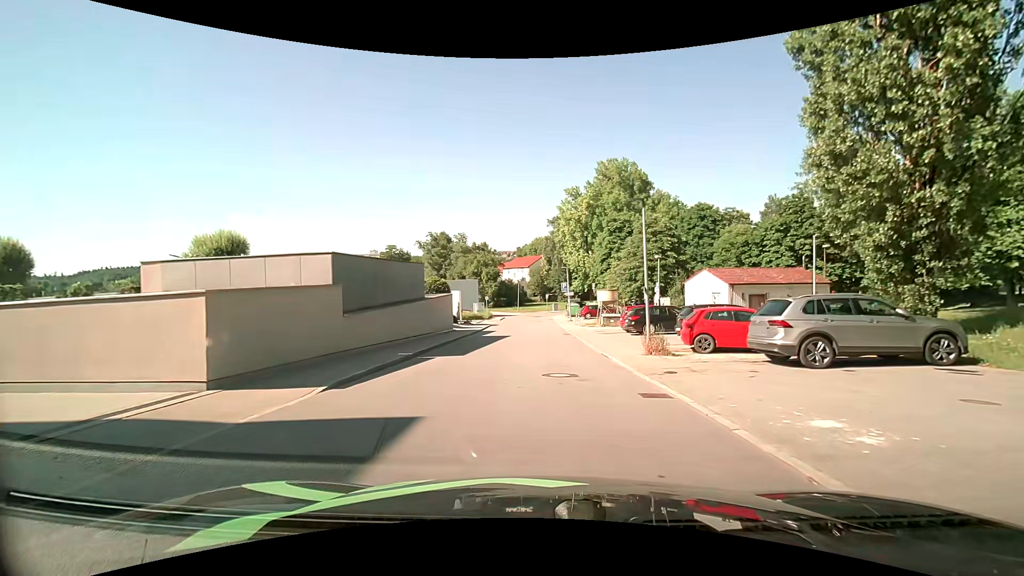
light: Day
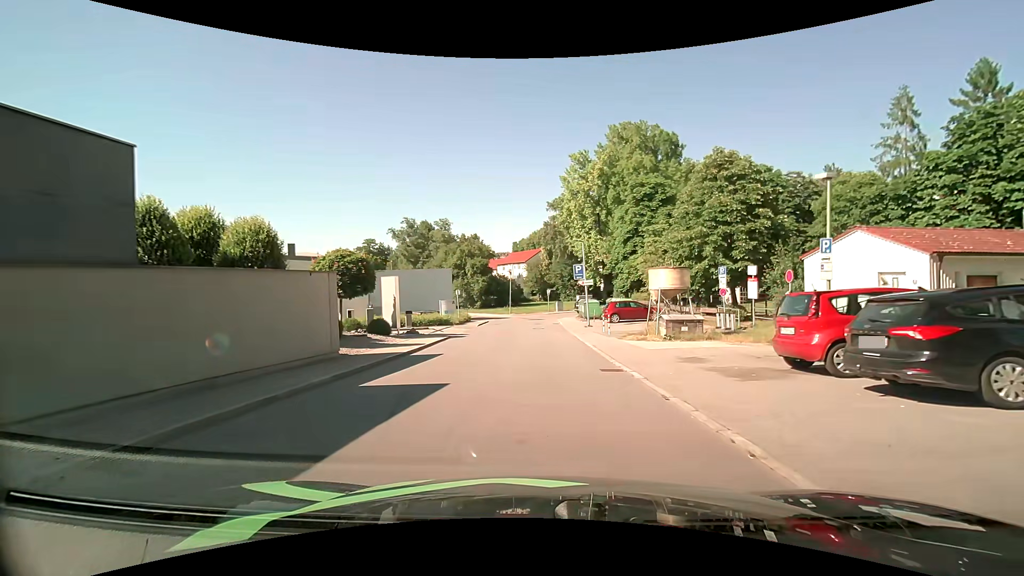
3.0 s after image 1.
(+0.1, +19.4) m; 0°
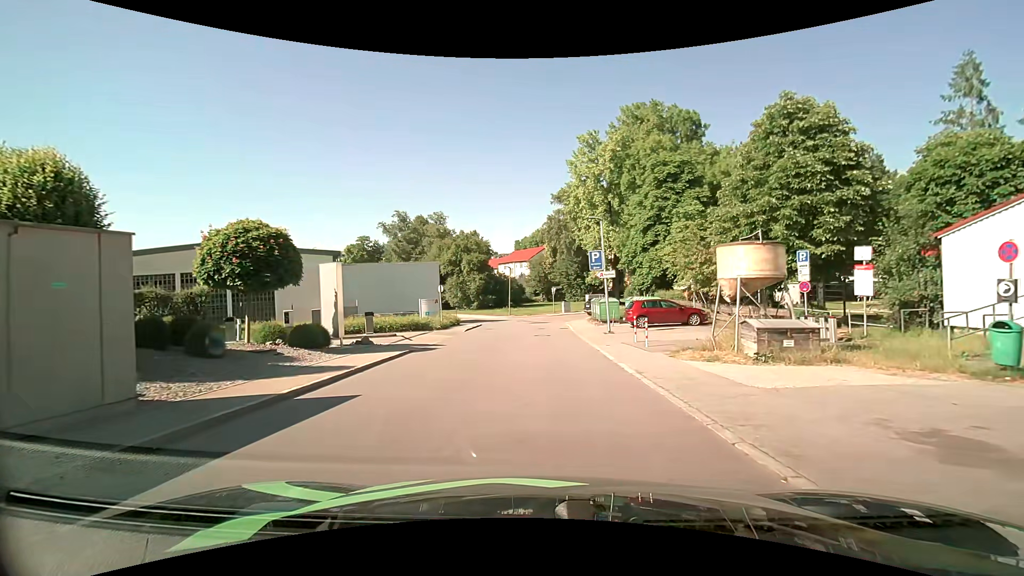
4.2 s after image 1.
(0.0, +7.6) m; 0°
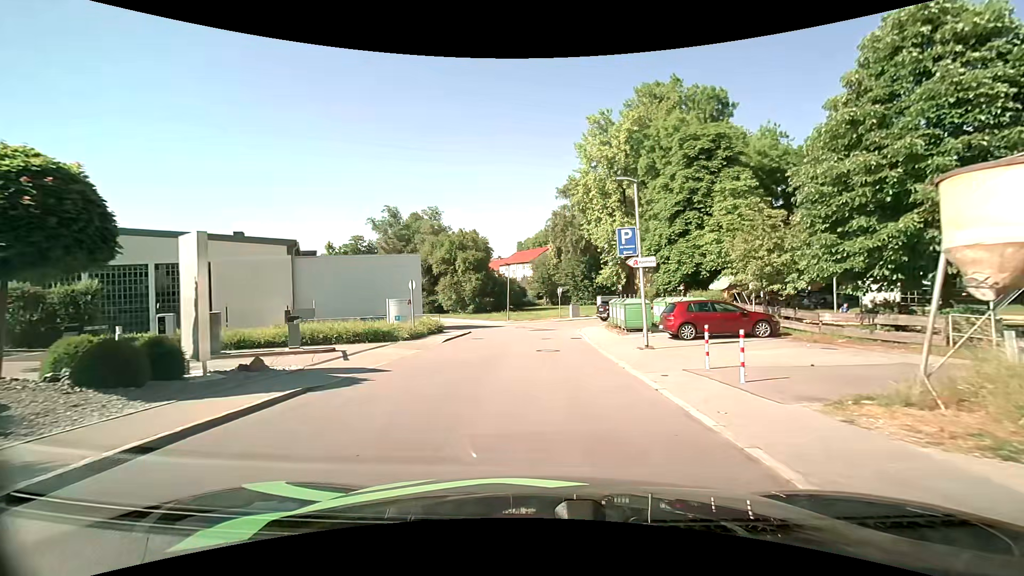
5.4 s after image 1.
(0.0, +7.4) m; 0°
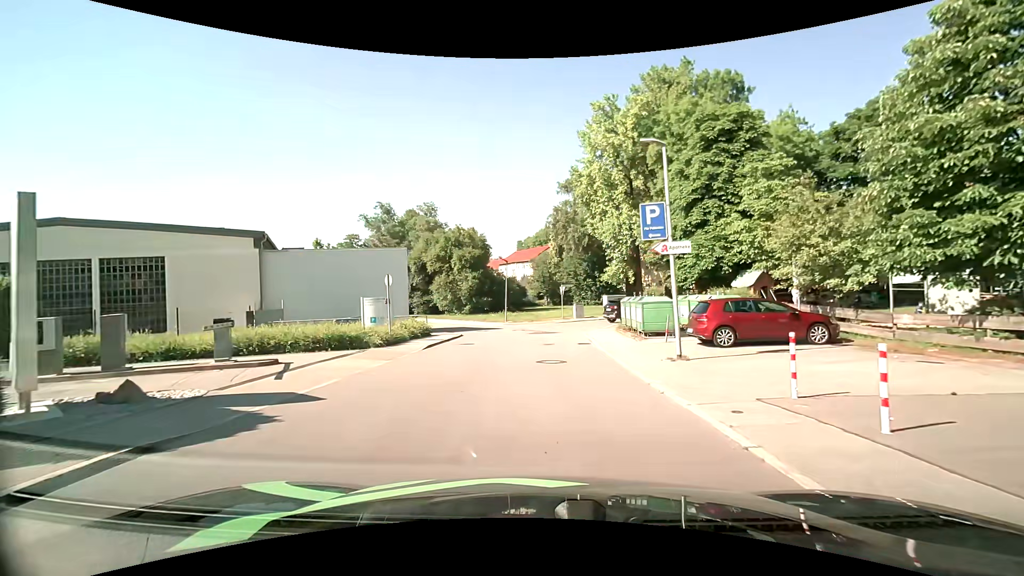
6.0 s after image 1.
(0.0, +3.6) m; -1°
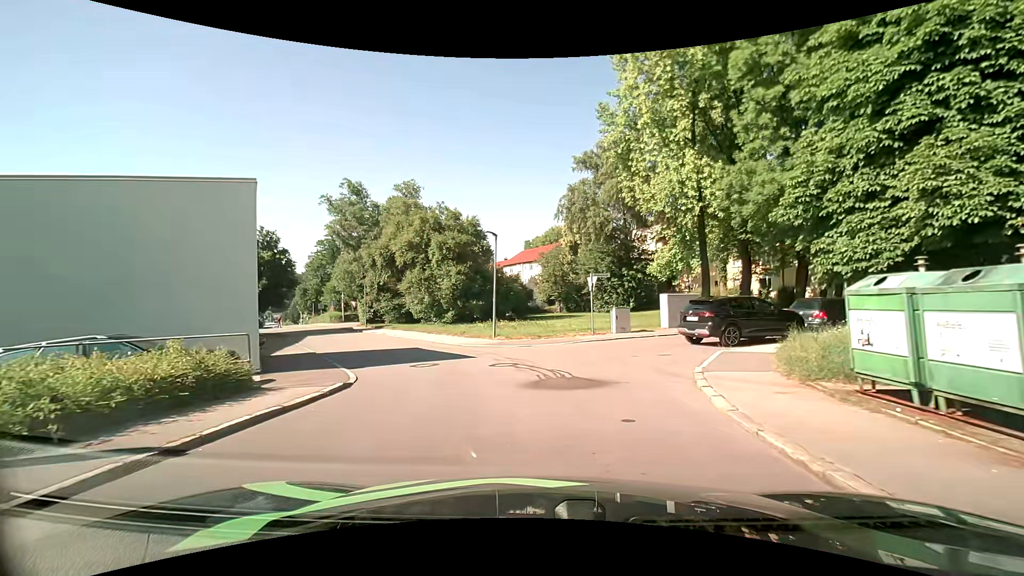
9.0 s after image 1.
(+0.1, +16.6) m; -1°
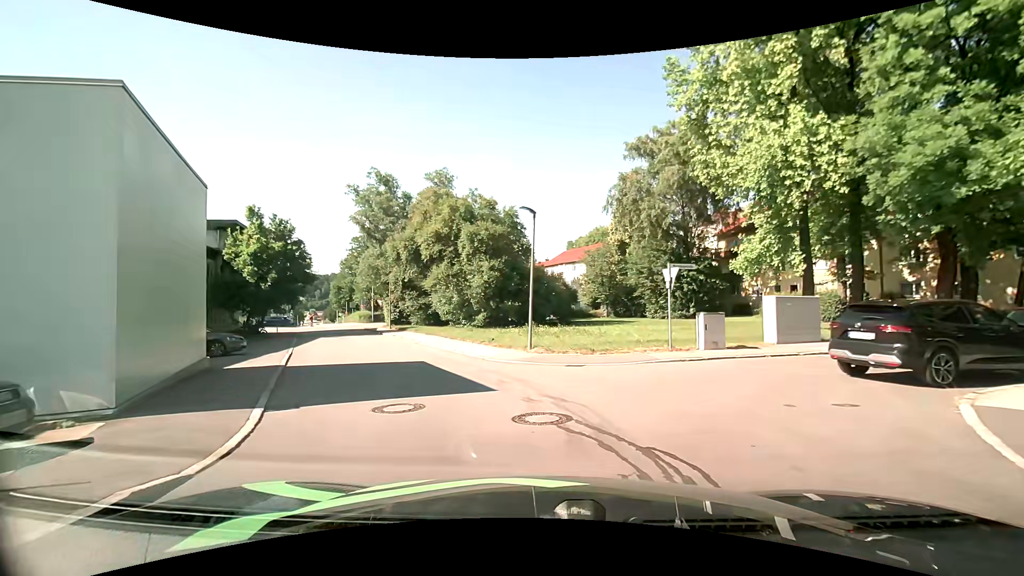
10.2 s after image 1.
(-0.3, +6.1) m; -5°
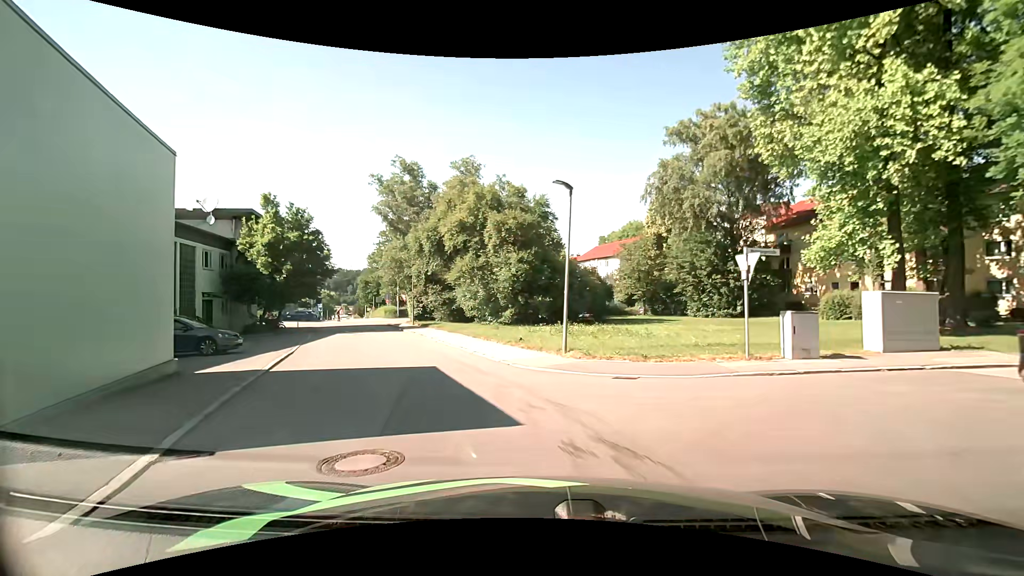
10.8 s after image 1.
(-0.1, +3.0) m; -3°
